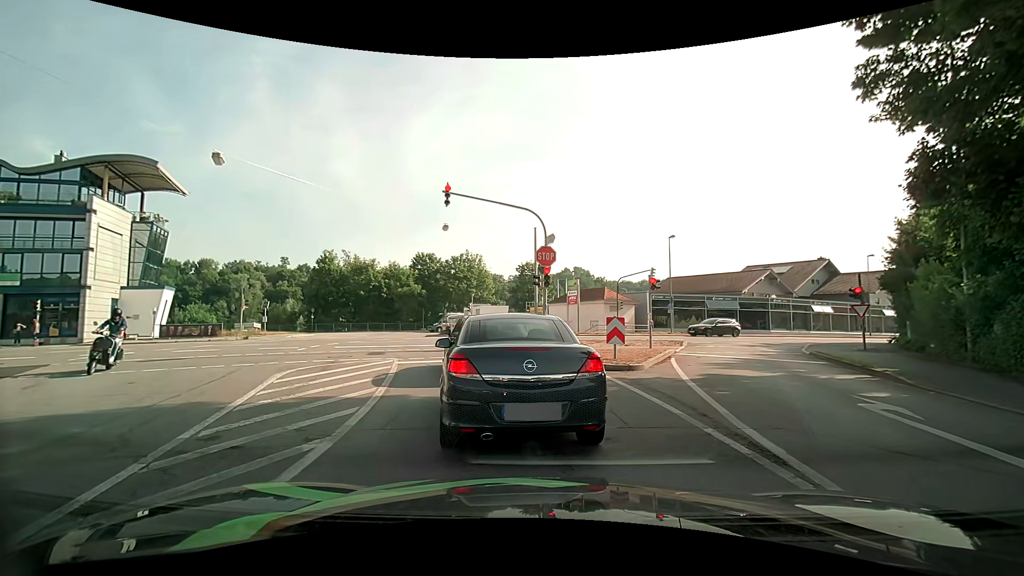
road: tertiary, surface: asphalt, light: Day
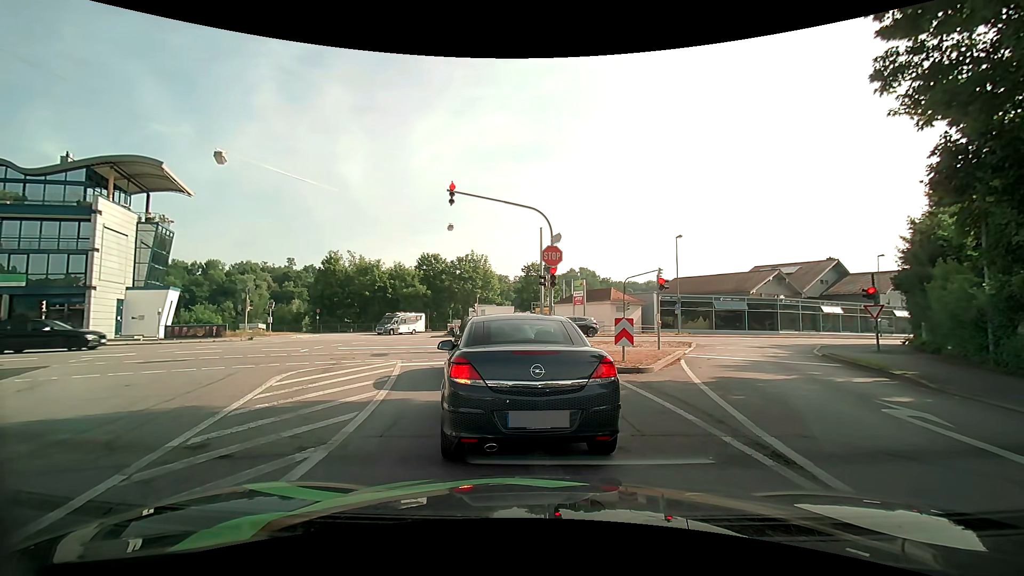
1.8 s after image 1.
(0.0, +0.4) m; 0°
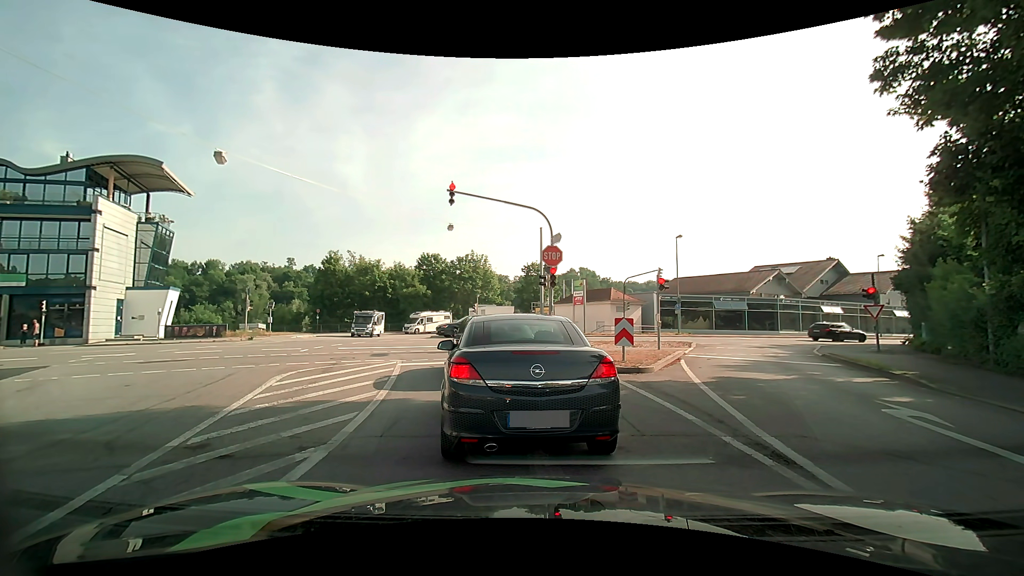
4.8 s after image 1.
(0.0, 0.0) m; 0°
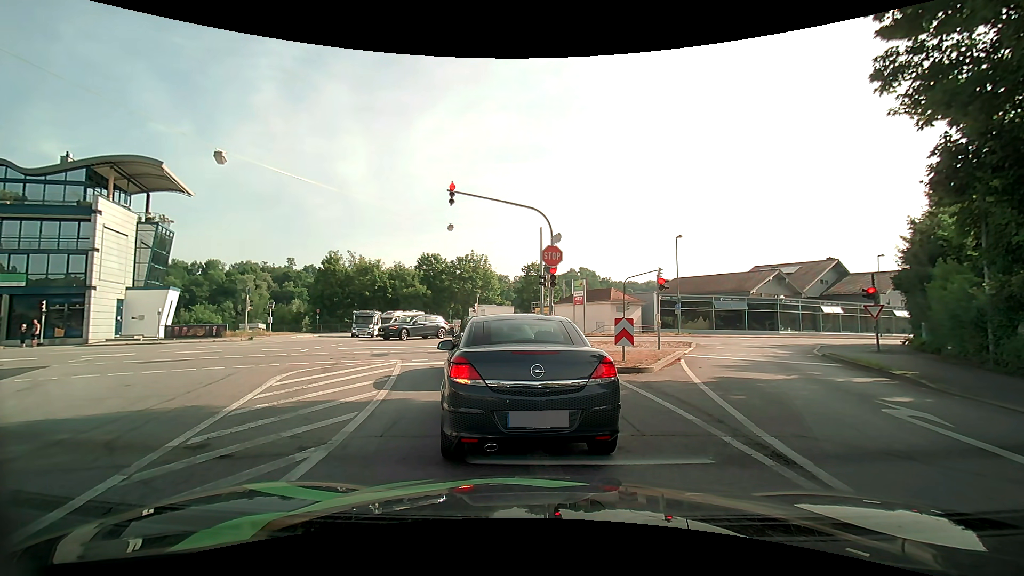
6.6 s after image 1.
(0.0, 0.0) m; 0°
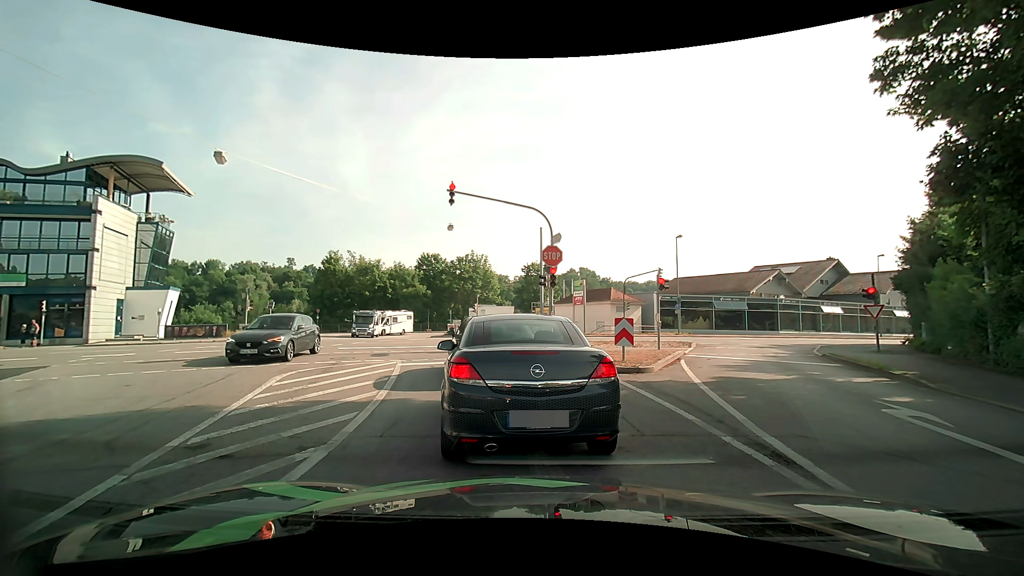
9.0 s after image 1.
(0.0, 0.0) m; 0°
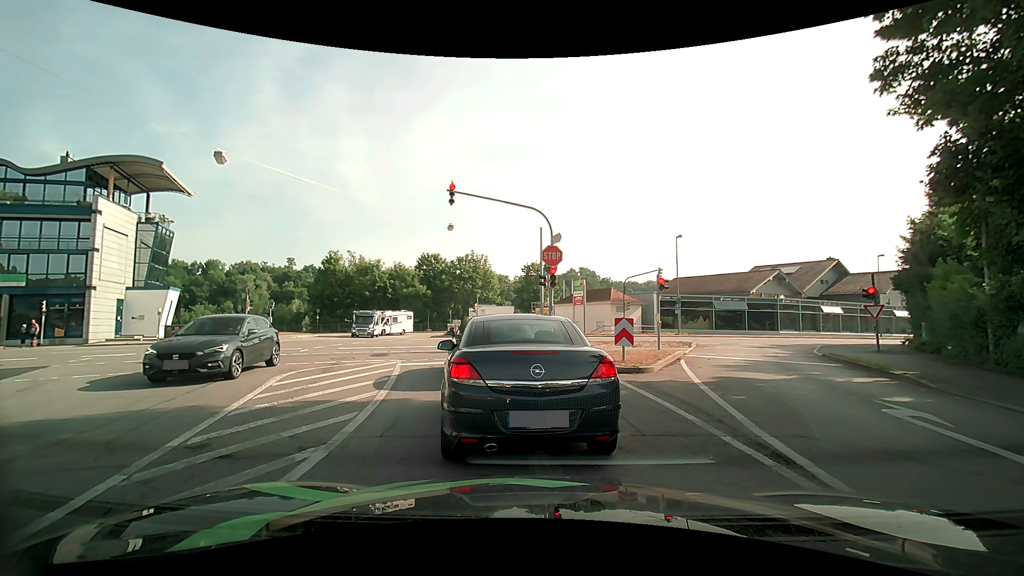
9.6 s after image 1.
(0.0, 0.0) m; 0°
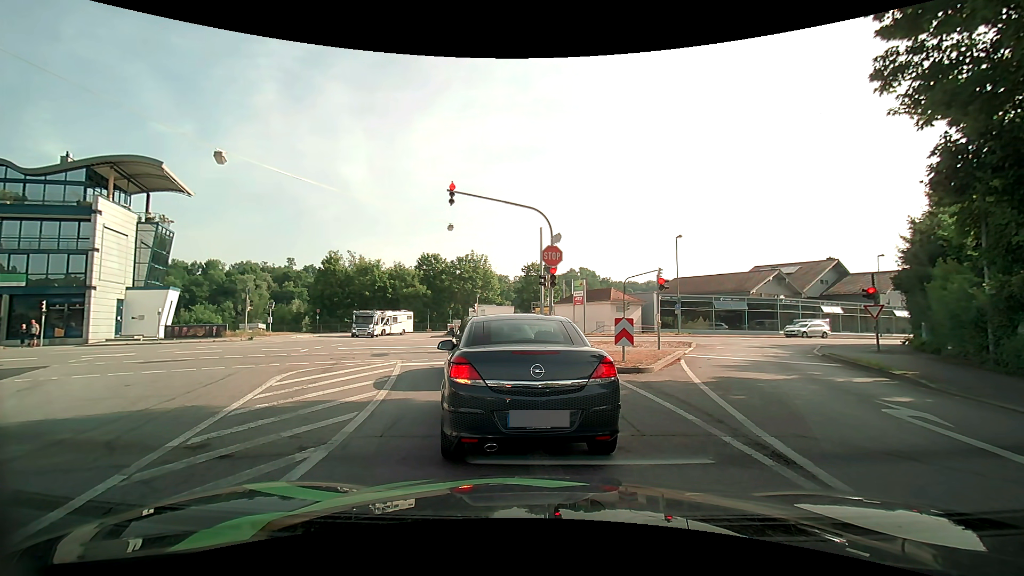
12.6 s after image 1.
(0.0, 0.0) m; 0°
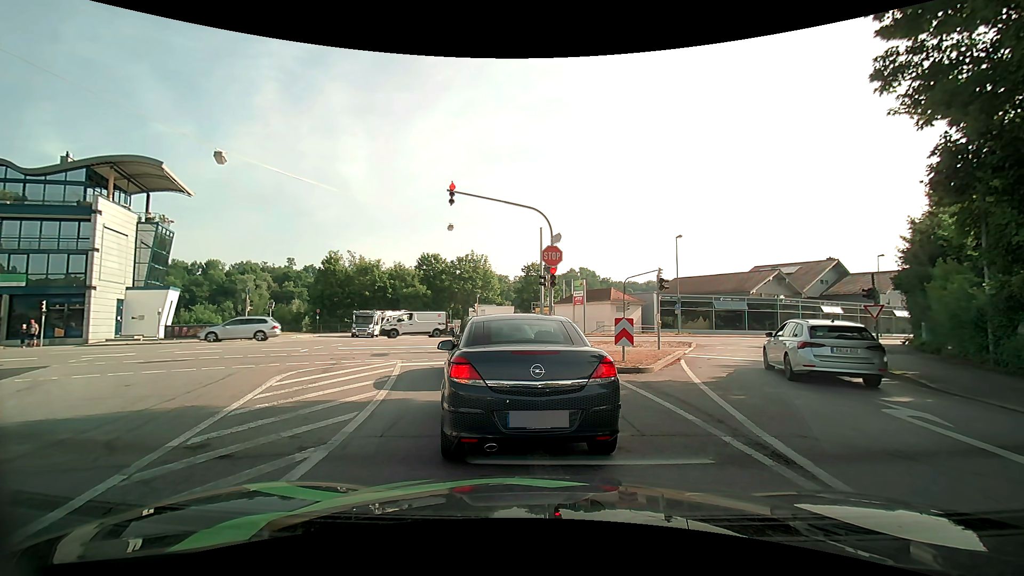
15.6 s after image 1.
(0.0, 0.0) m; 0°
(-1, +10) (-4, +19) (-10, +28) (-19, +32) (-28, +31) (-37, +26) (-46, +22) (-55, +18) (-64, +13) (-74, +9) m
